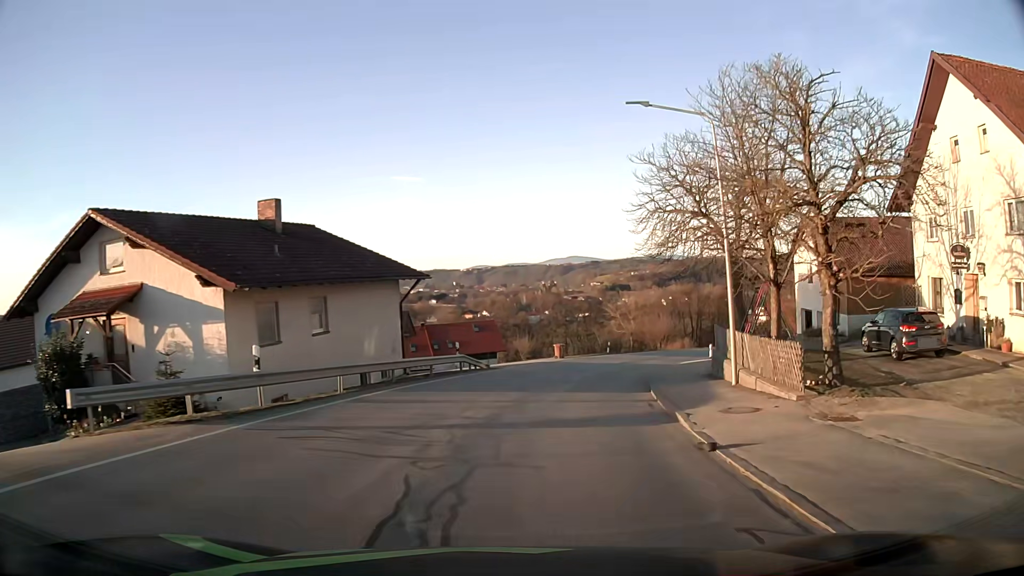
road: secondary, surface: asphalt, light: Day
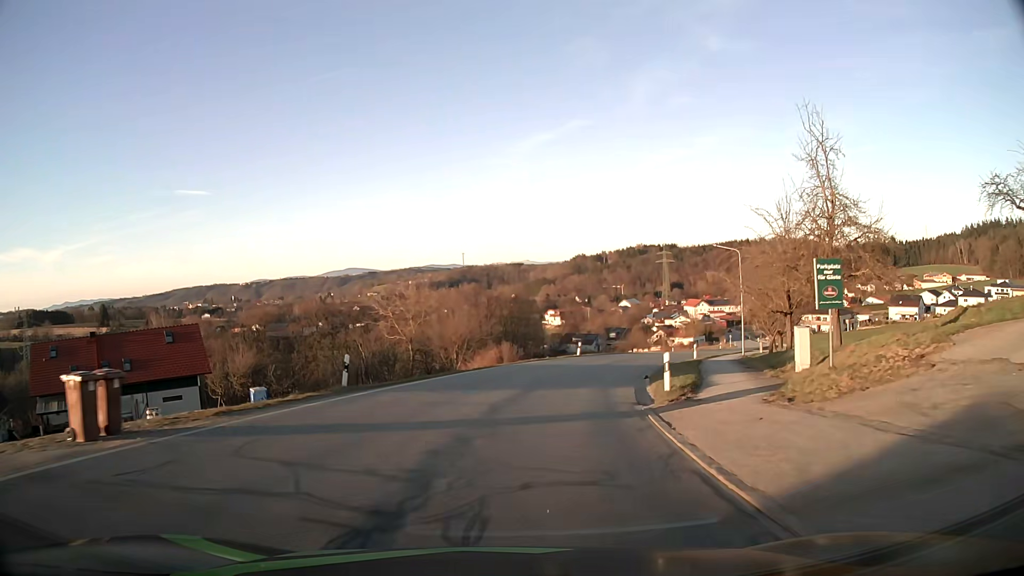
(+5.8, +35.3) m; +19°
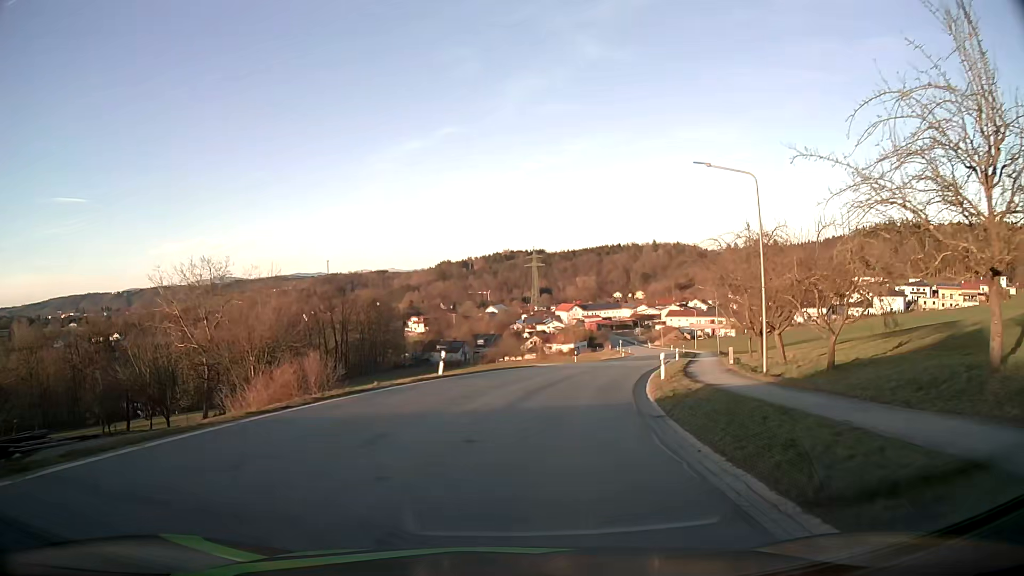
(+2.2, +22.6) m; +11°
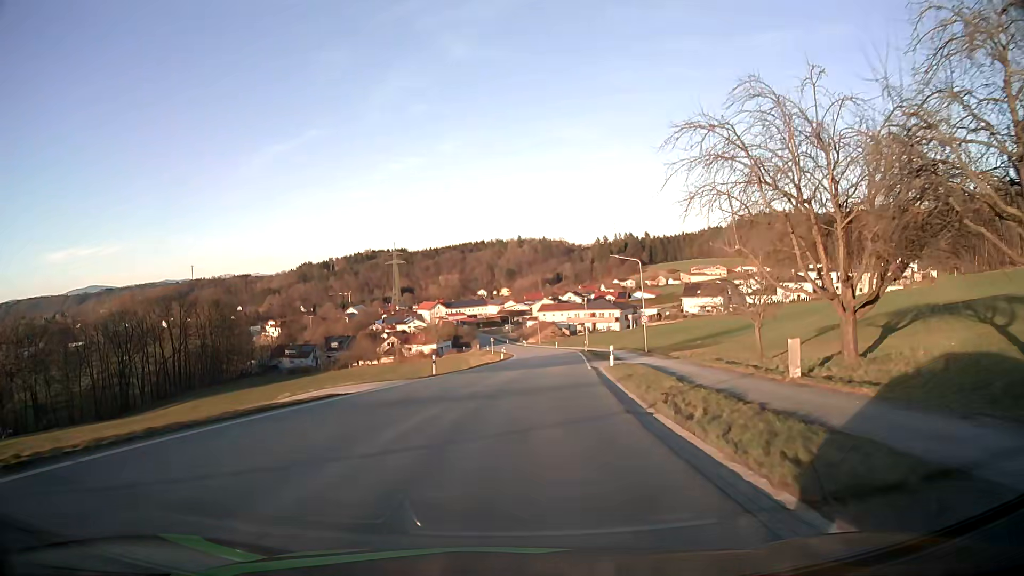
(+2.5, +23.3) m; +12°
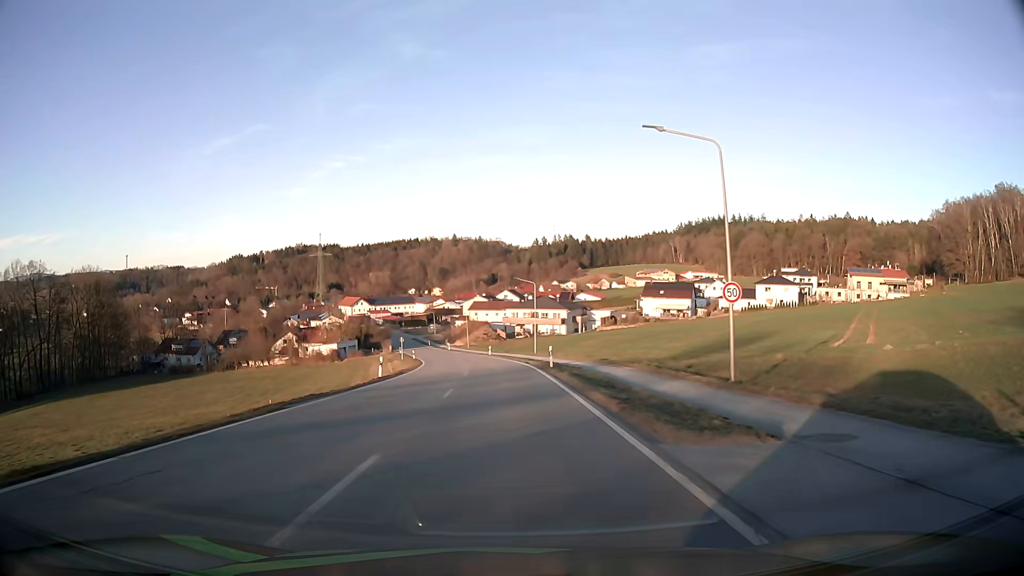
(+2.3, +32.4) m; +6°
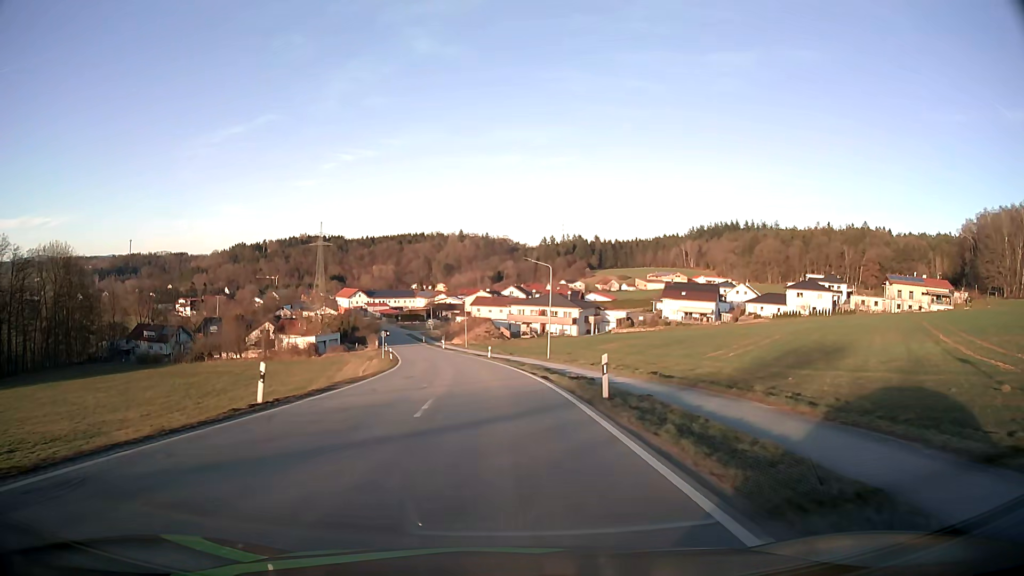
(0.0, +16.0) m; 0°
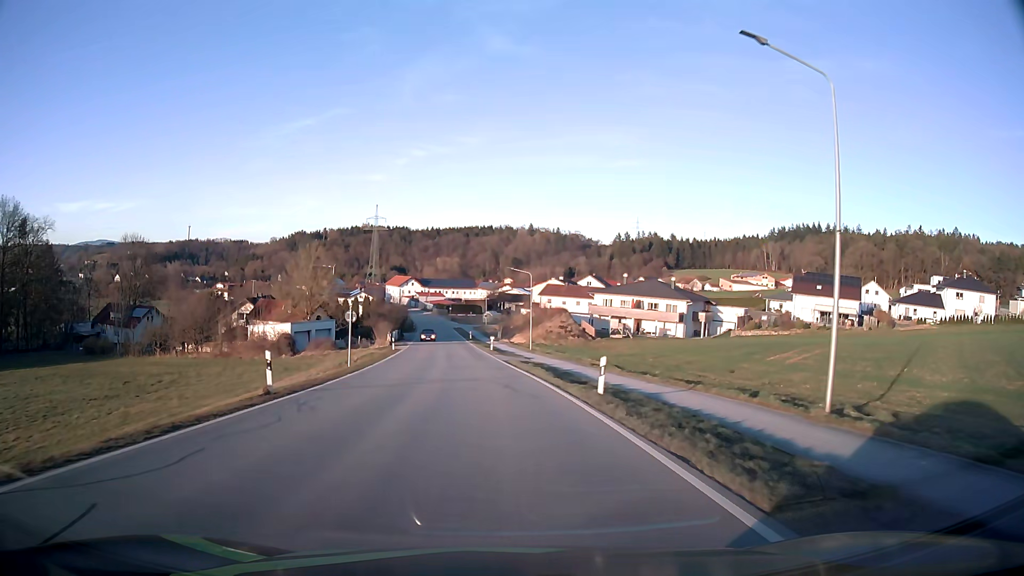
(-1.7, +39.1) m; -5°
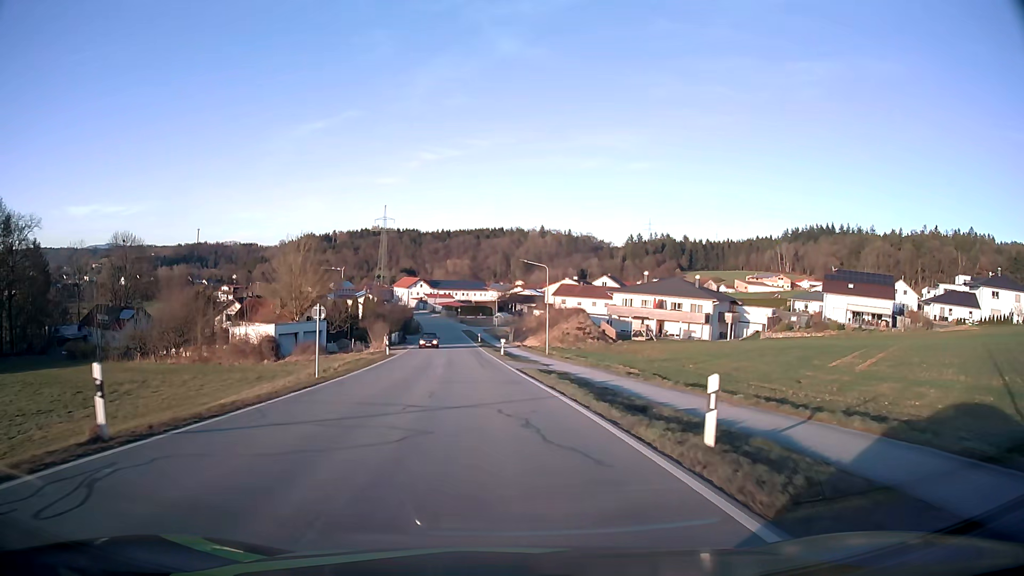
(-0.1, +7.9) m; -1°
